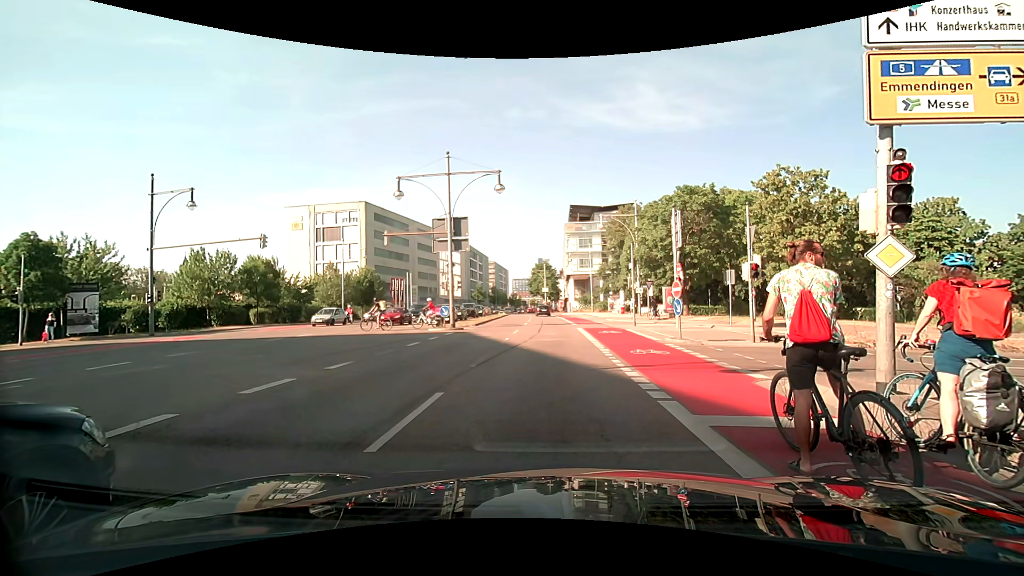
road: primary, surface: asphalt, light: Day
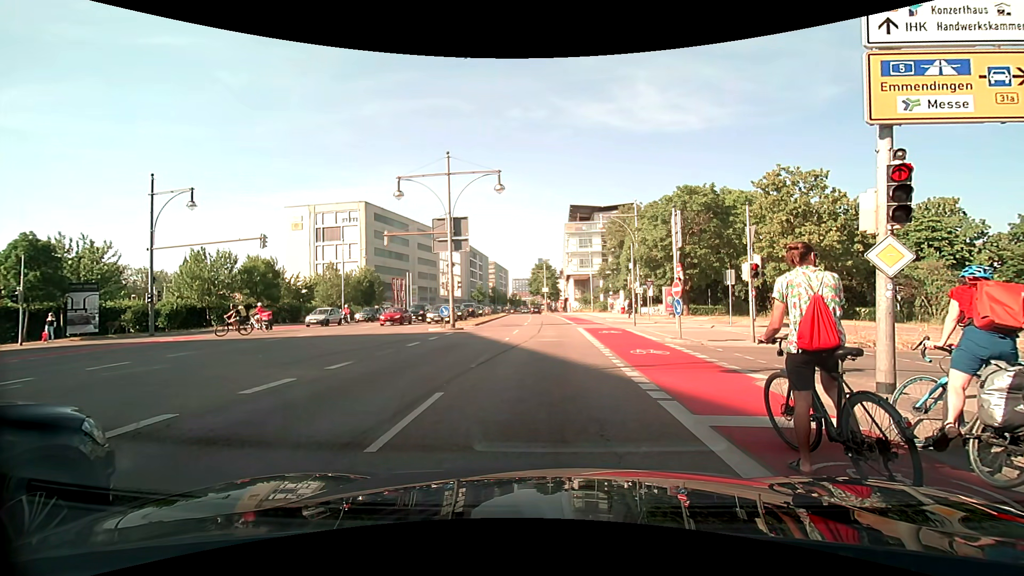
(0.0, 0.0) m; 0°
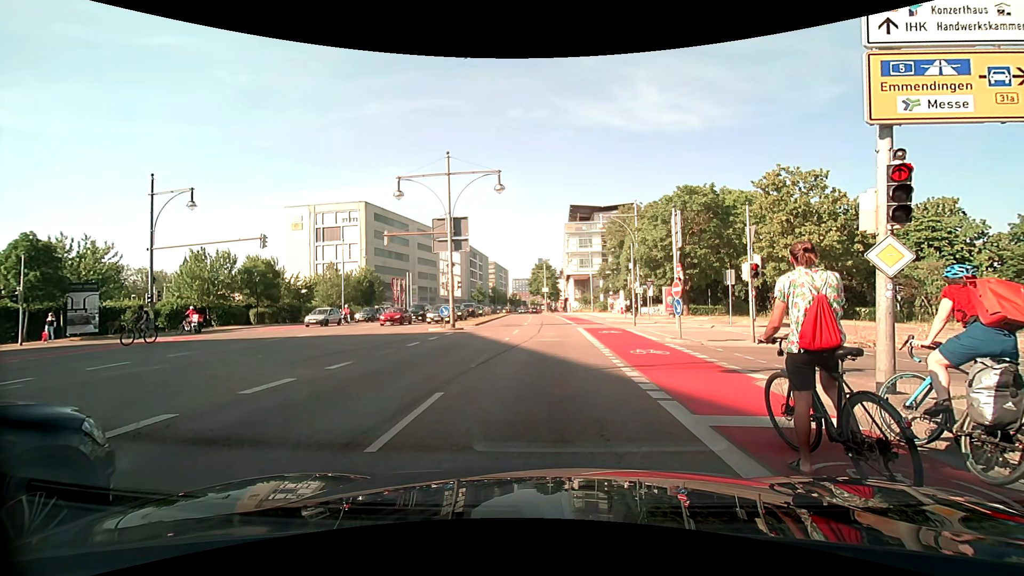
(0.0, 0.0) m; 0°
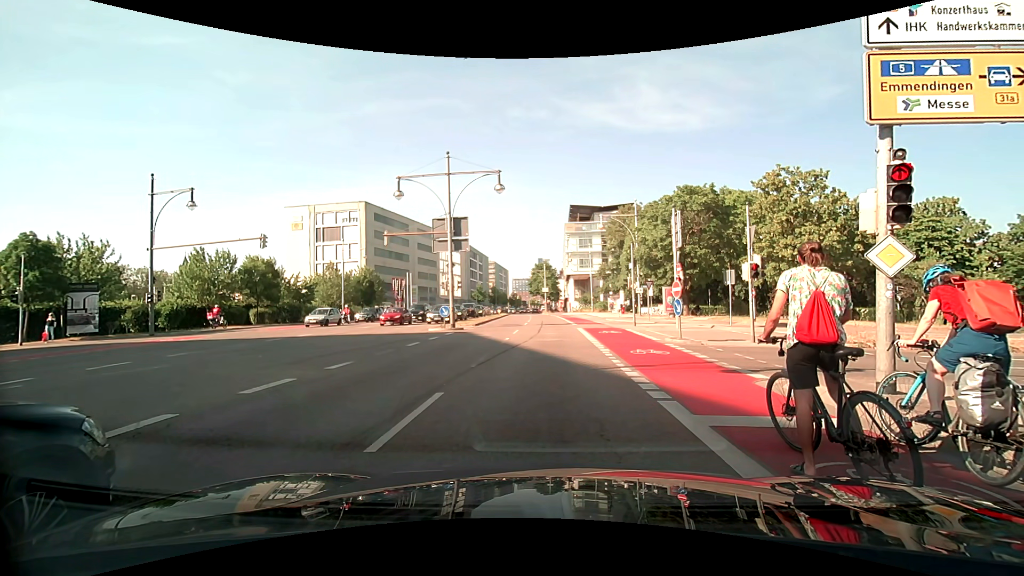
(0.0, 0.0) m; 0°
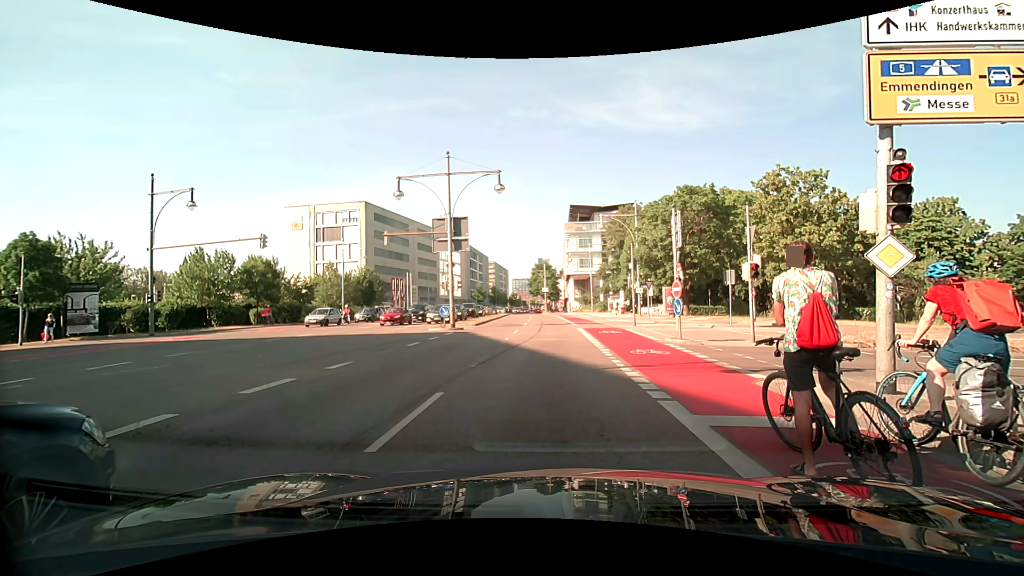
(0.0, 0.0) m; 0°
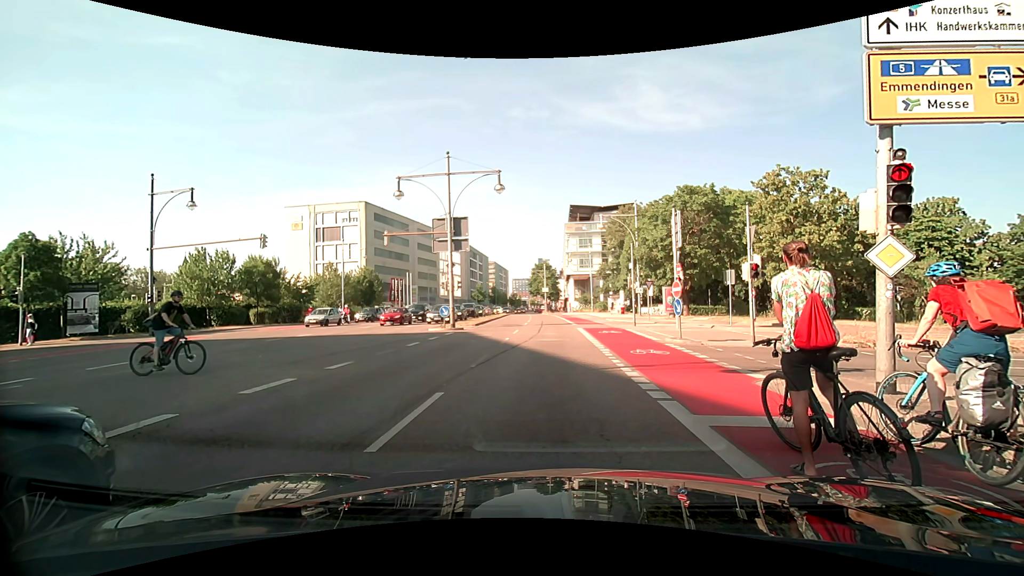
(0.0, 0.0) m; 0°
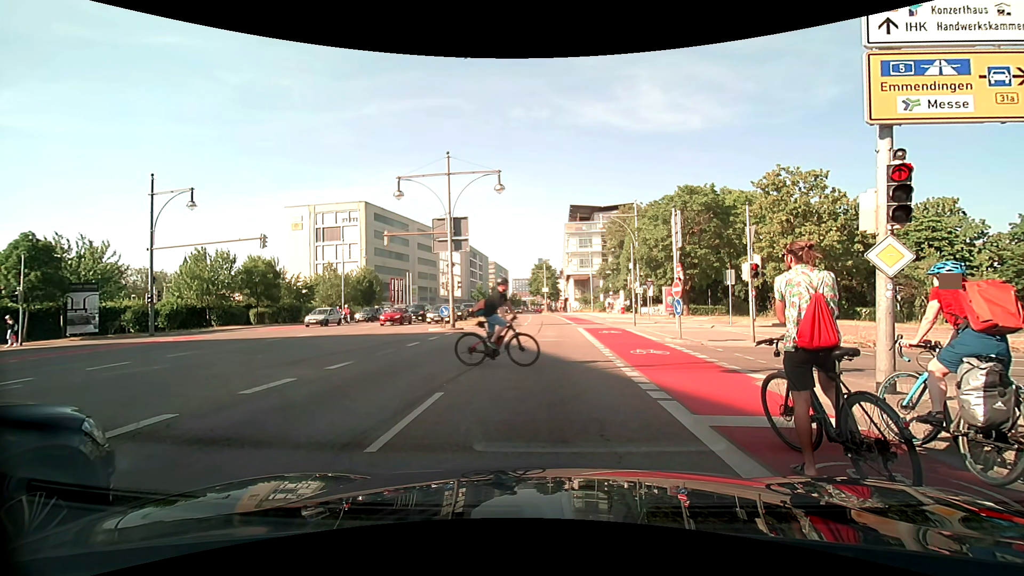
(0.0, 0.0) m; 0°
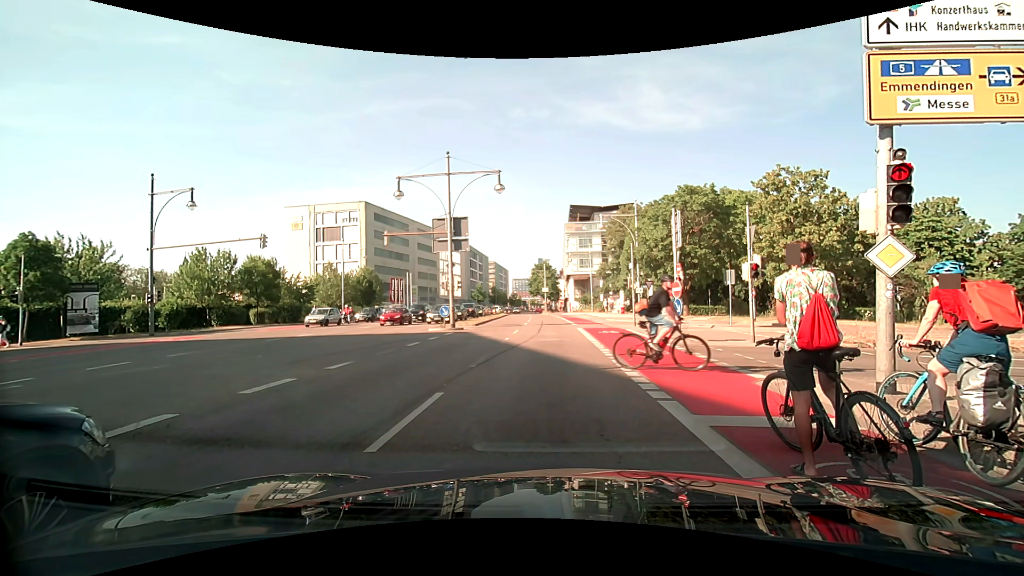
(0.0, 0.0) m; 0°
